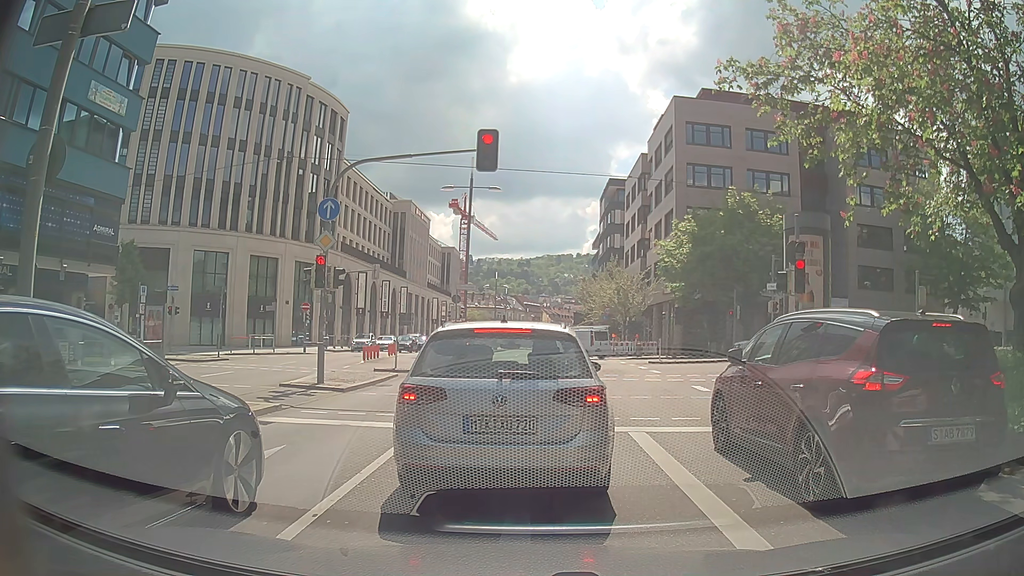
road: primary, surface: asphalt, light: Day
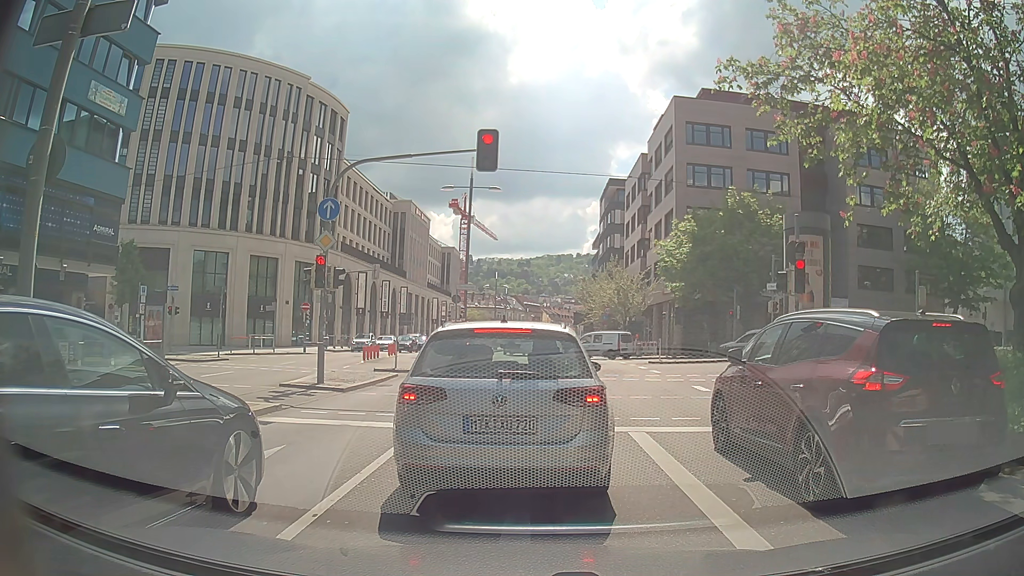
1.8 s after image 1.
(0.0, 0.0) m; 0°
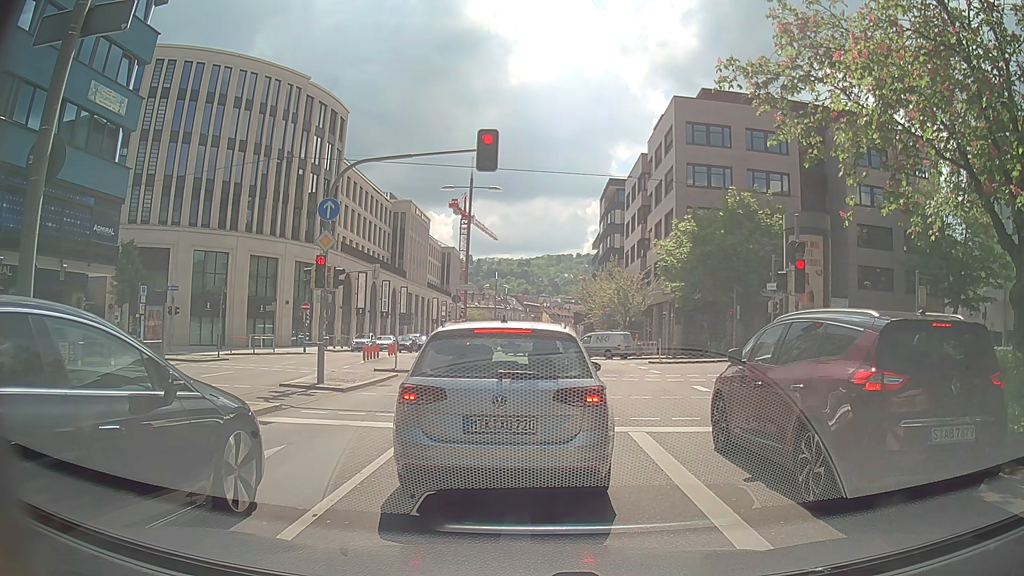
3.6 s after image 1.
(0.0, 0.0) m; 0°
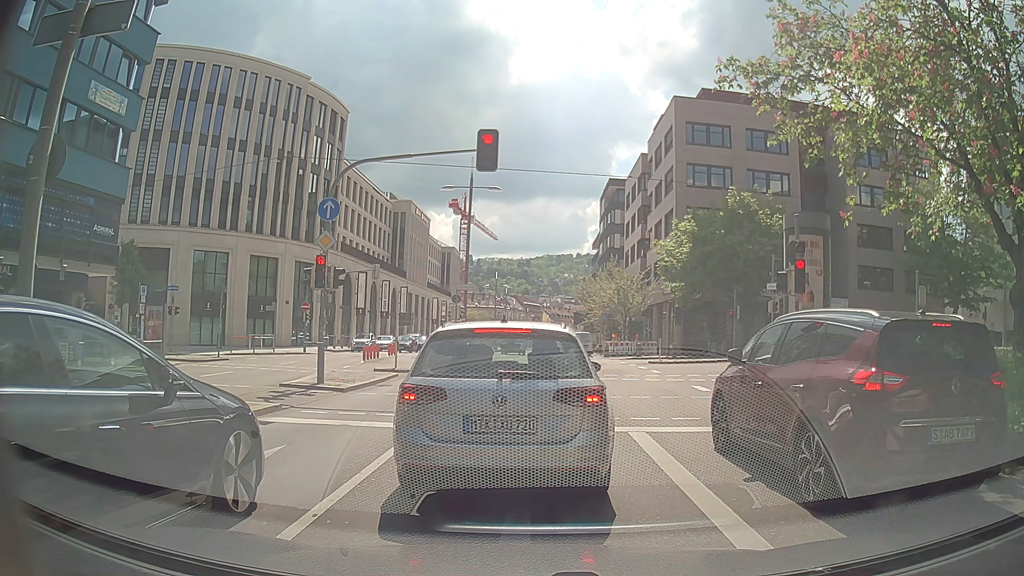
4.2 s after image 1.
(0.0, 0.0) m; 0°
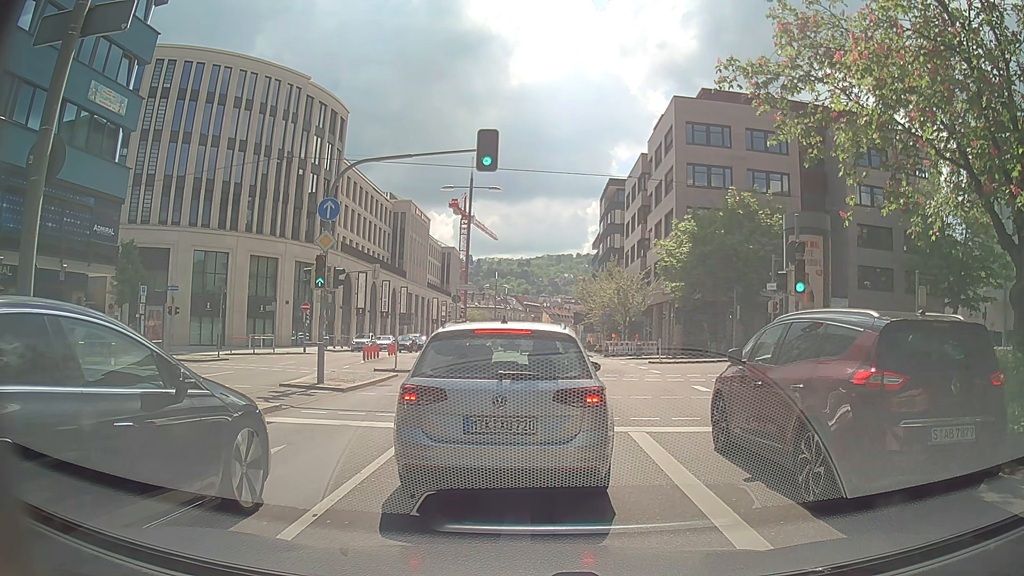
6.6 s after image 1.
(0.0, 0.0) m; 0°
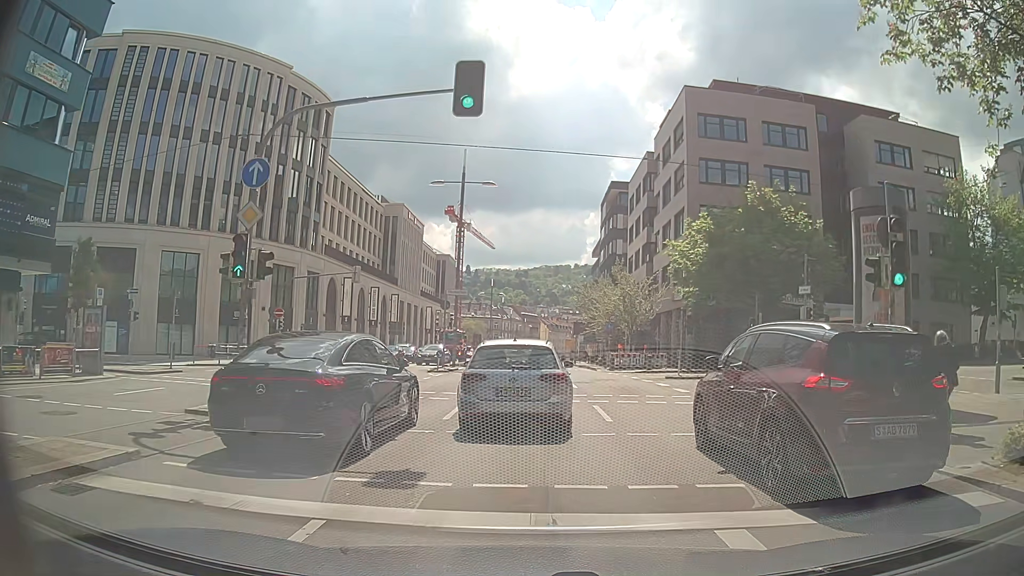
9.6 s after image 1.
(0.0, +5.3) m; 0°
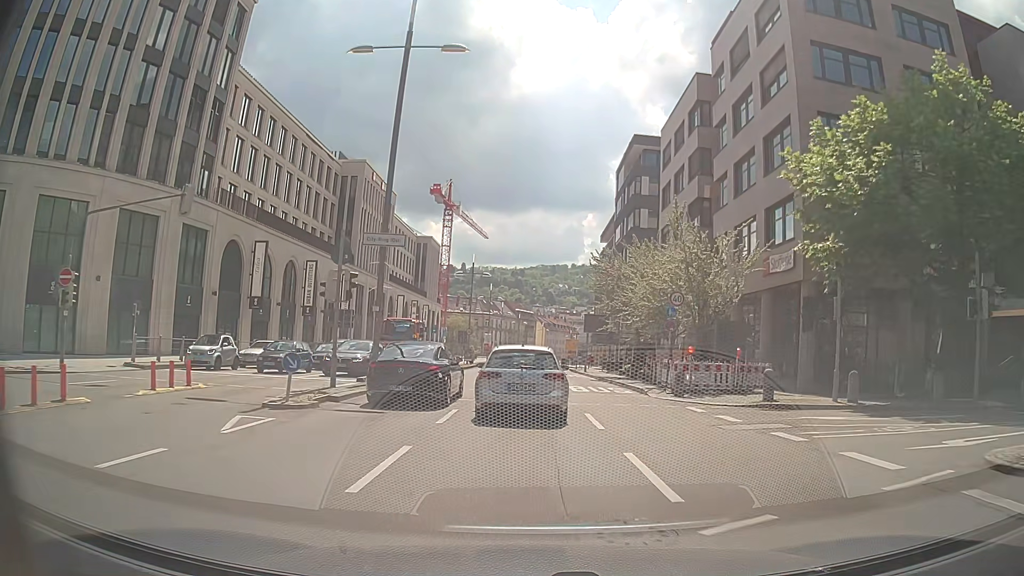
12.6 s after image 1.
(-0.2, +22.1) m; 0°
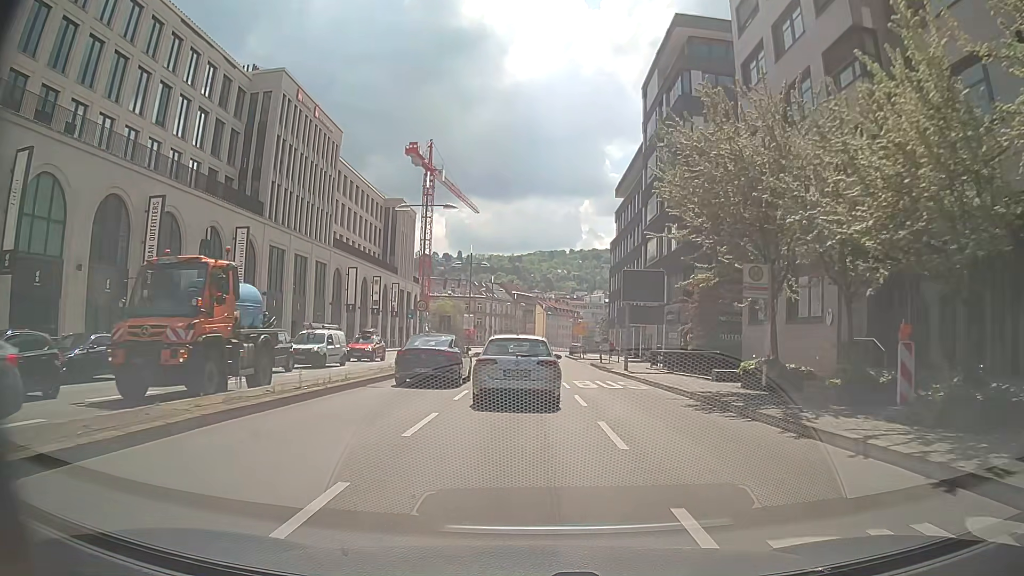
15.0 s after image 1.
(0.0, +24.7) m; +1°
(0, +10) (-1, +20) (-1, +30) (-1, +40) (-1, +50) (-2, +60) (-2, +70) (-2, +80) (-1, +90) (0, +100) m
